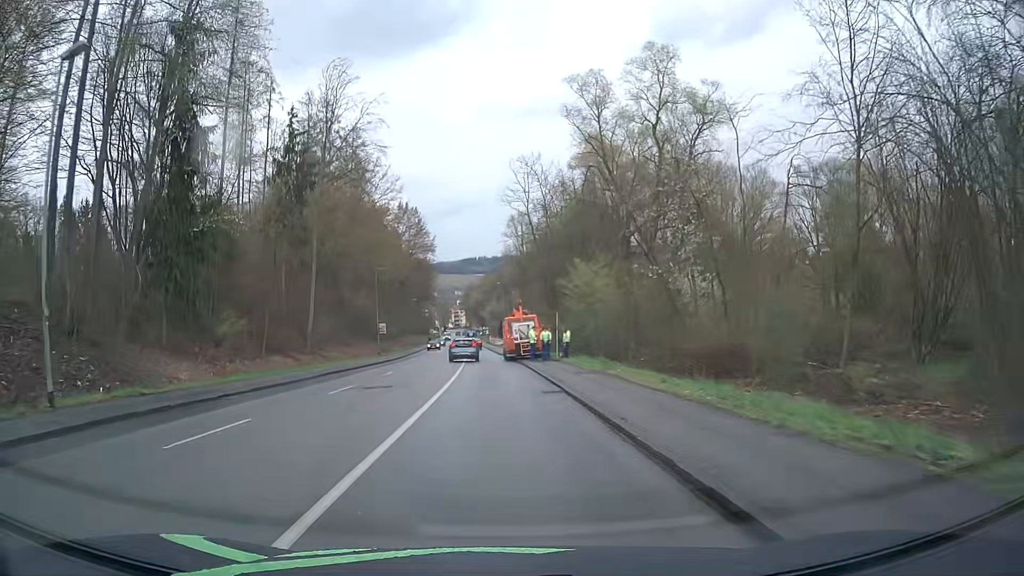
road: tertiary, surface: asphalt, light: Day
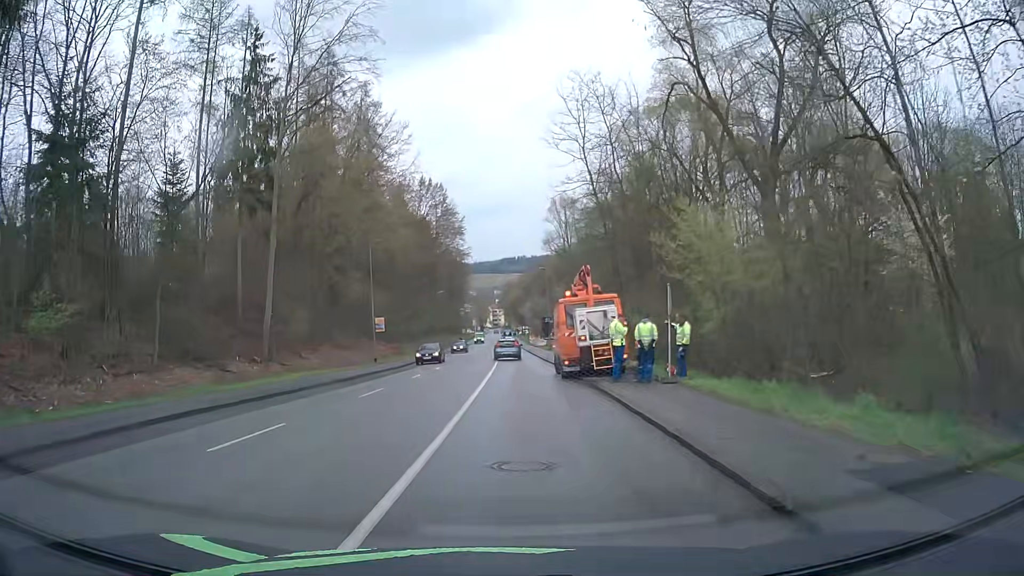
(-0.5, +18.0) m; -3°
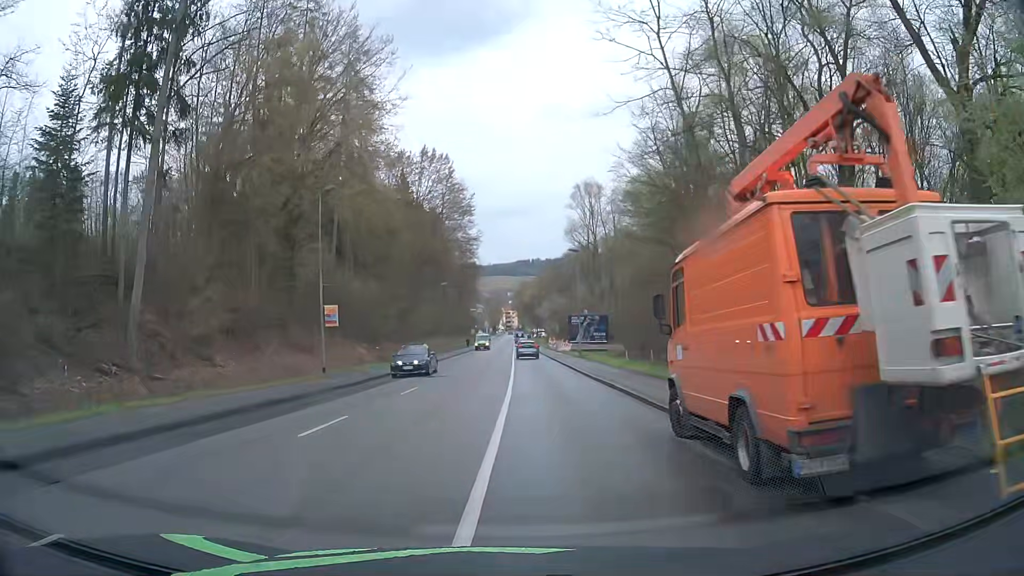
(-0.5, +16.1) m; -2°
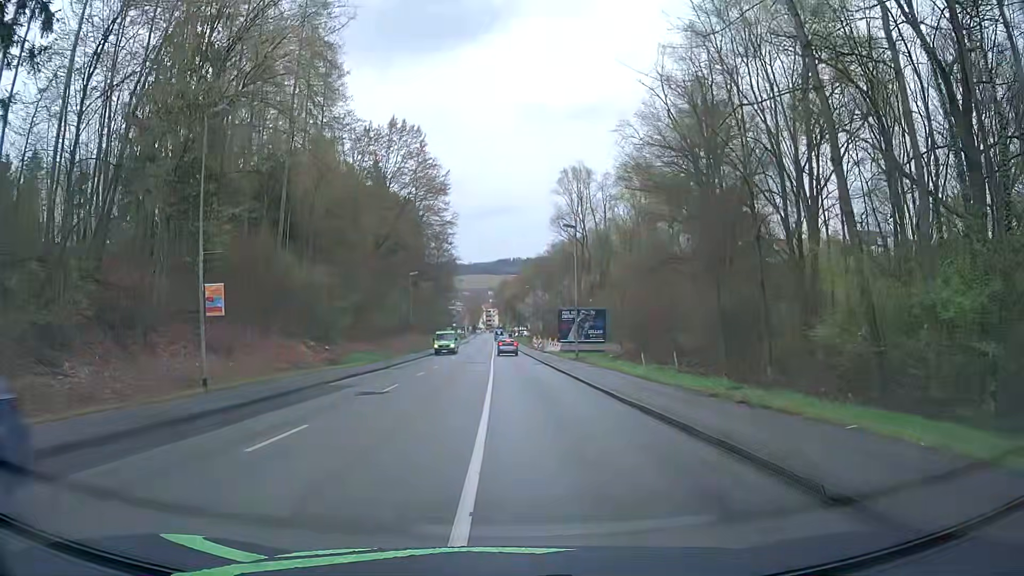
(+0.2, +10.4) m; +3°
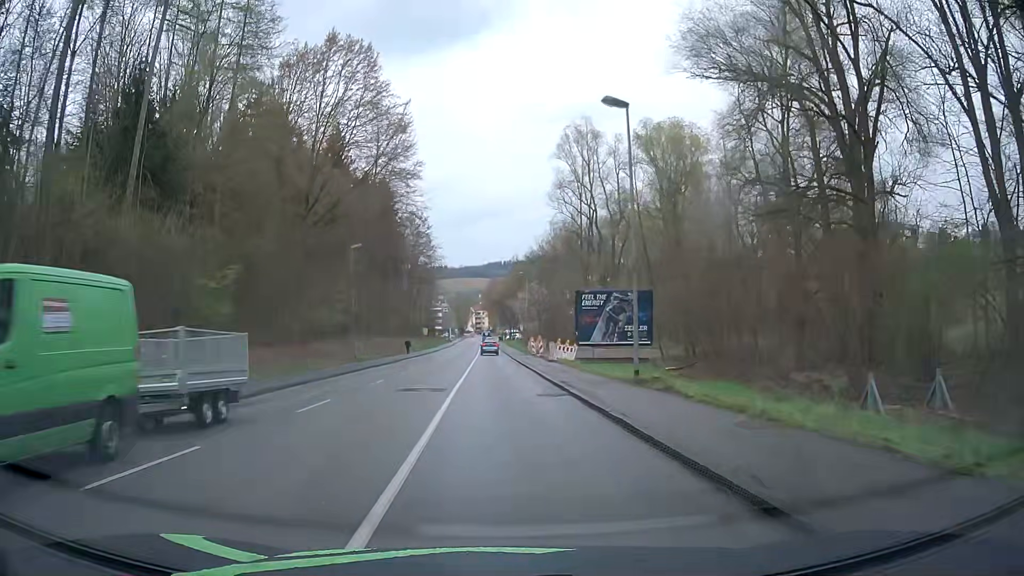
(+0.2, +21.8) m; 0°
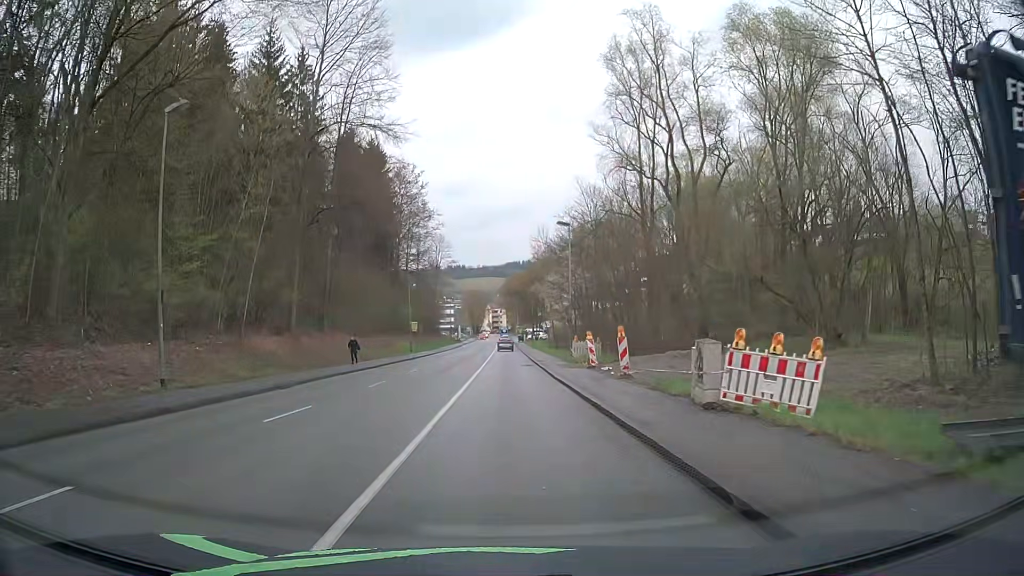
(-0.4, +29.5) m; -1°
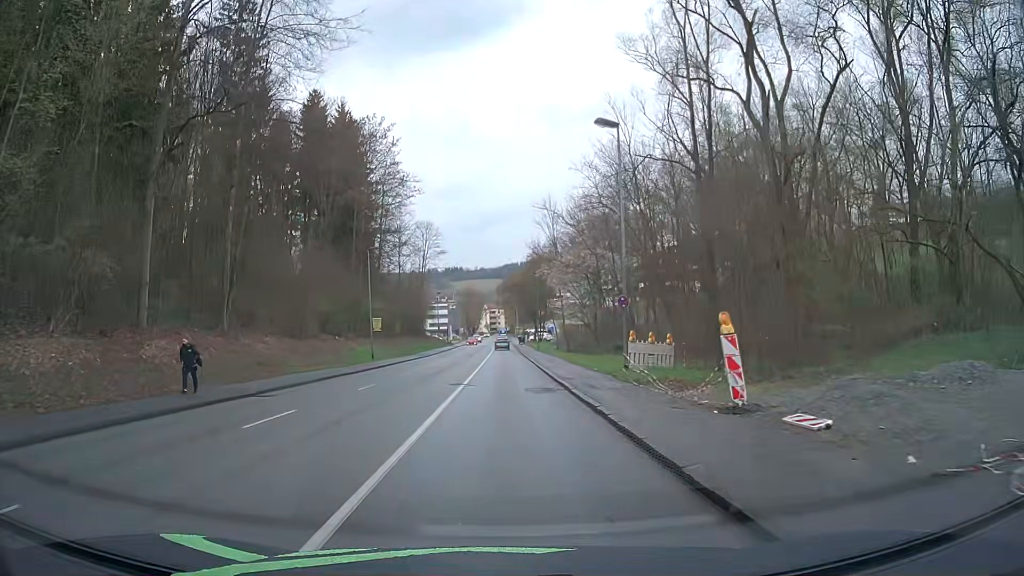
(-0.1, +18.9) m; 0°
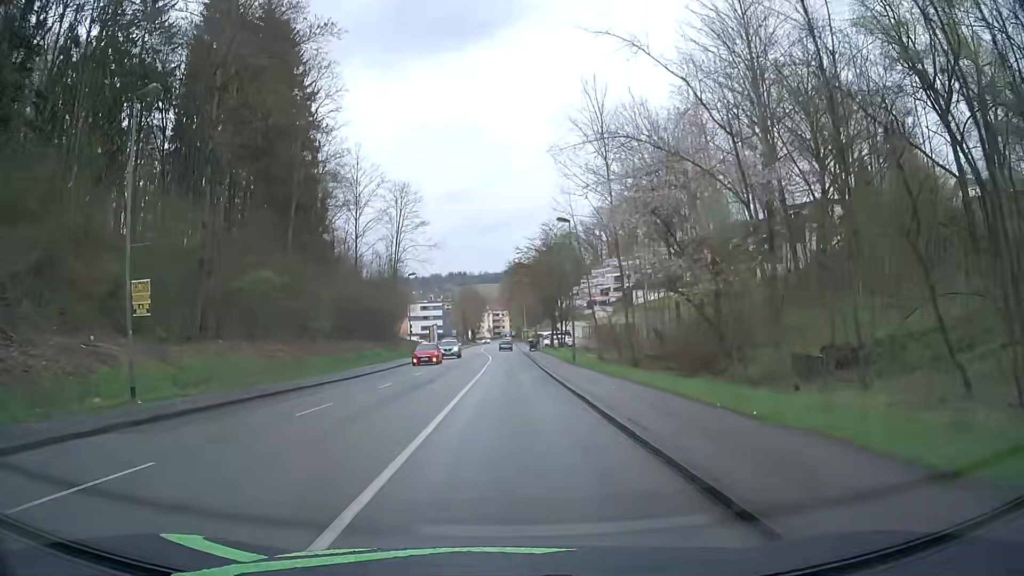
(-0.1, +33.3) m; 0°
(0, +10) (0, +20) (0, +30) (0, +40) (0, +50) (0, +60) (0, +70) (0, +80) (+1, +90) (+1, +100) m
